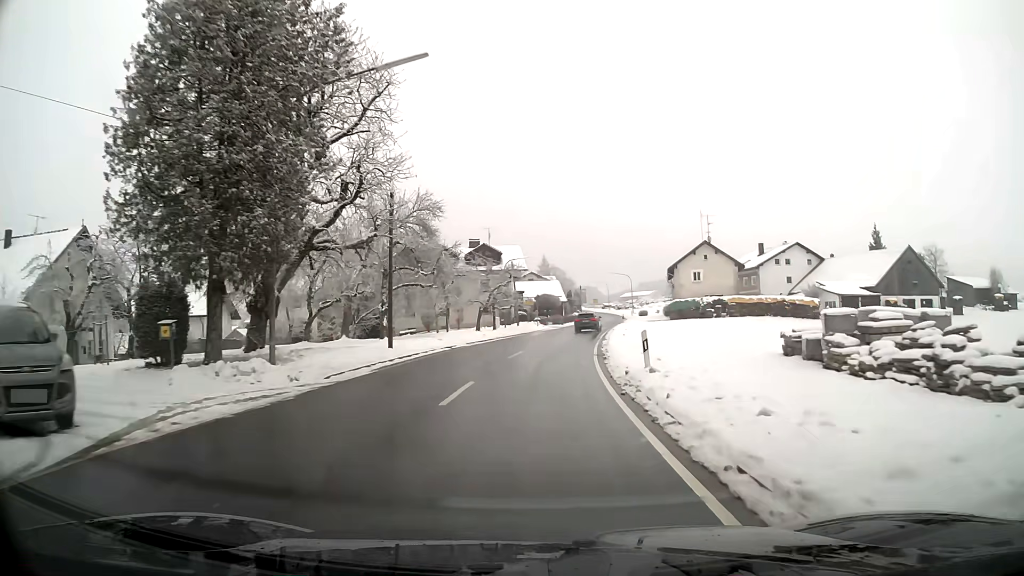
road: secondary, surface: asphalt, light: Day
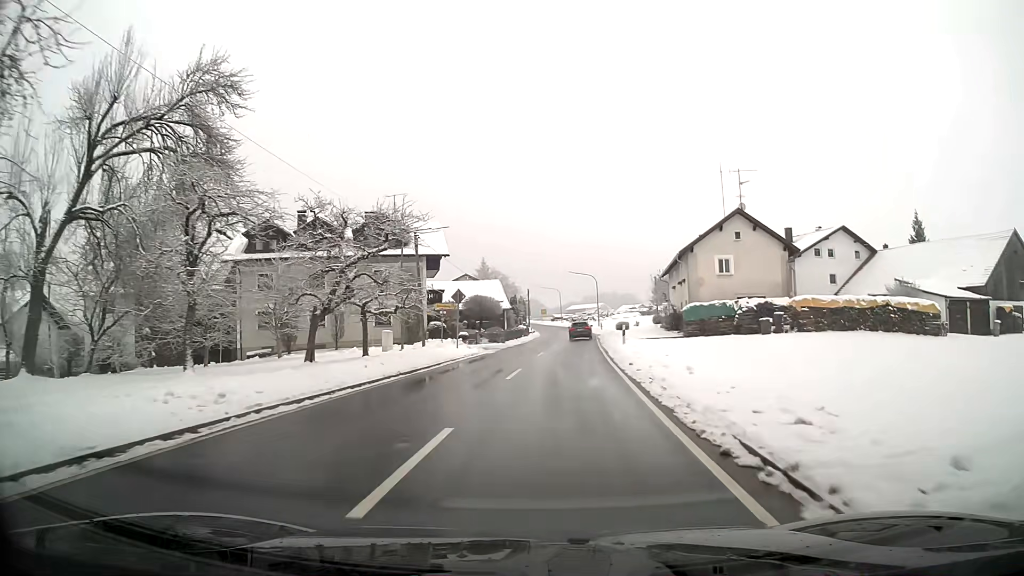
(+1.1, +30.0) m; +5°
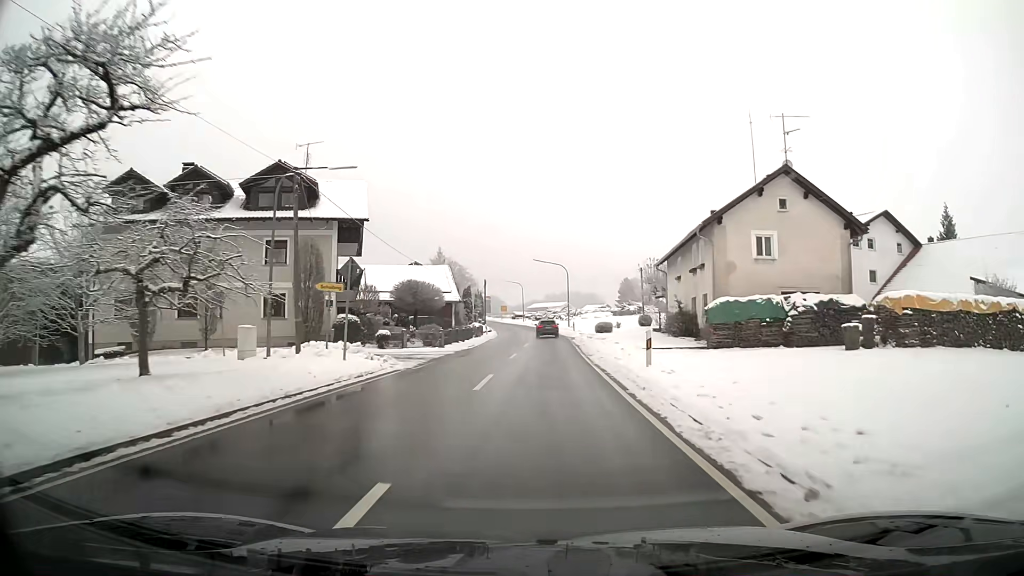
(+0.4, +15.1) m; +3°
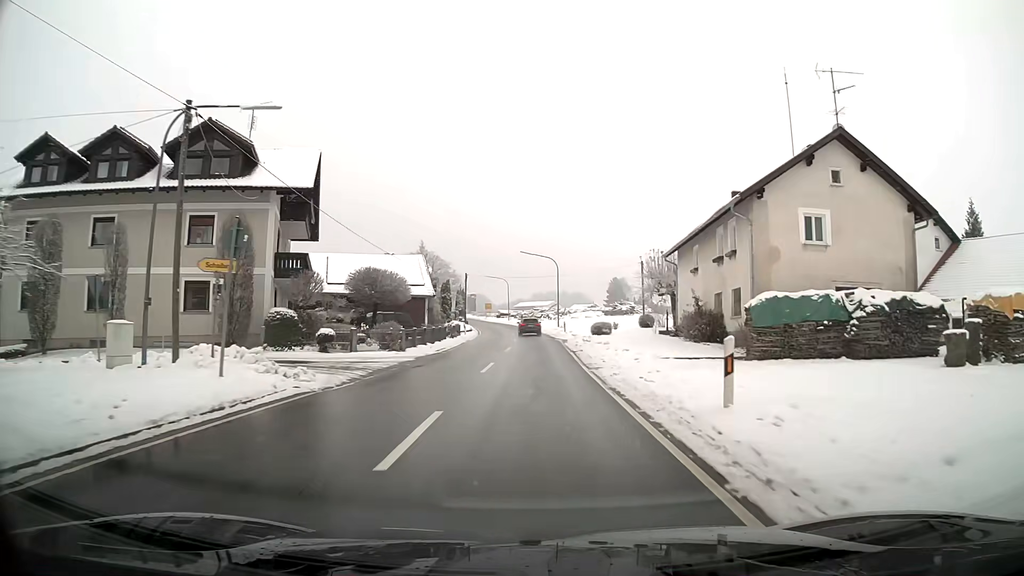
(+0.1, +7.6) m; +1°
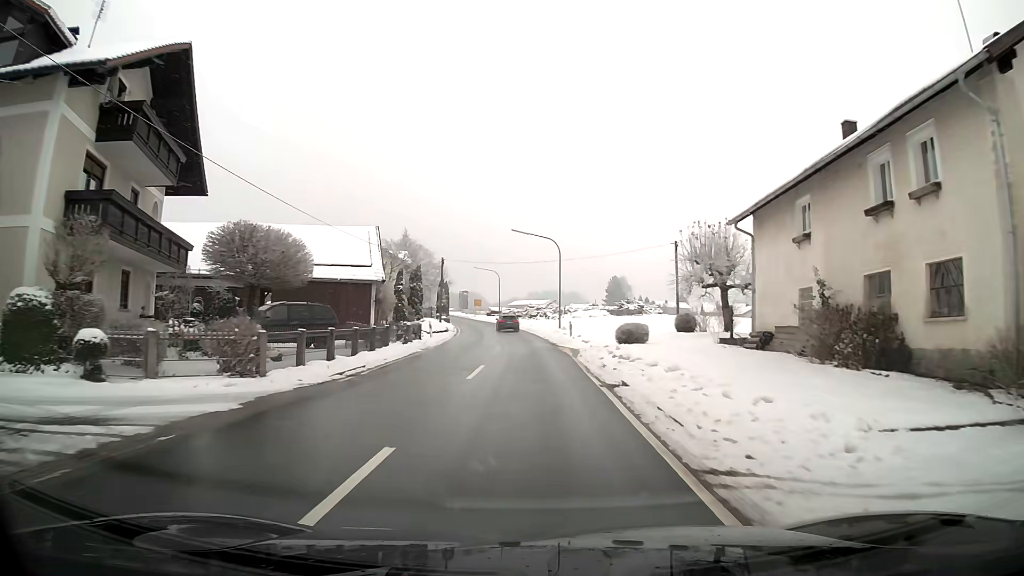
(+0.1, +15.1) m; 0°
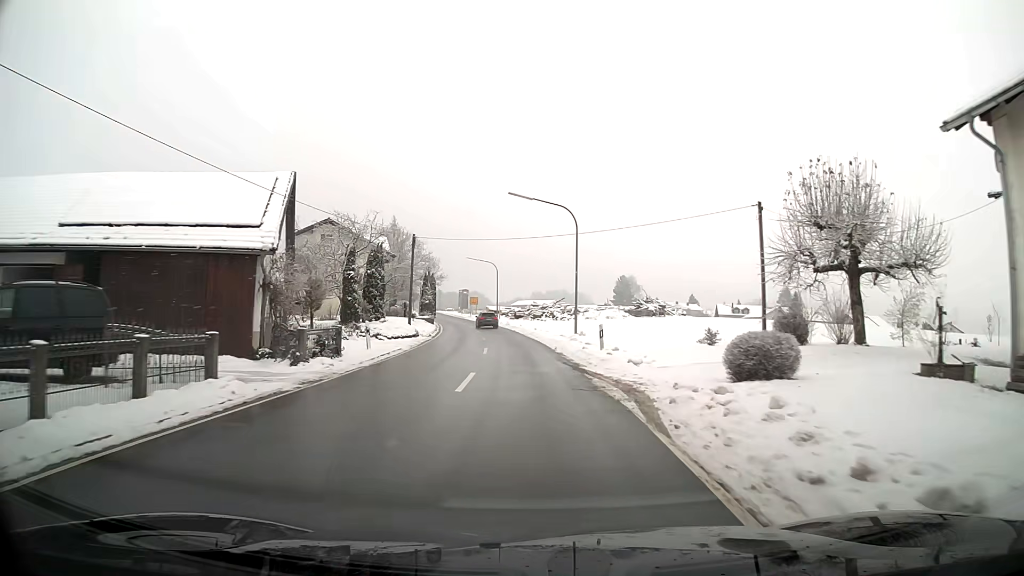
(0.0, +15.1) m; 0°
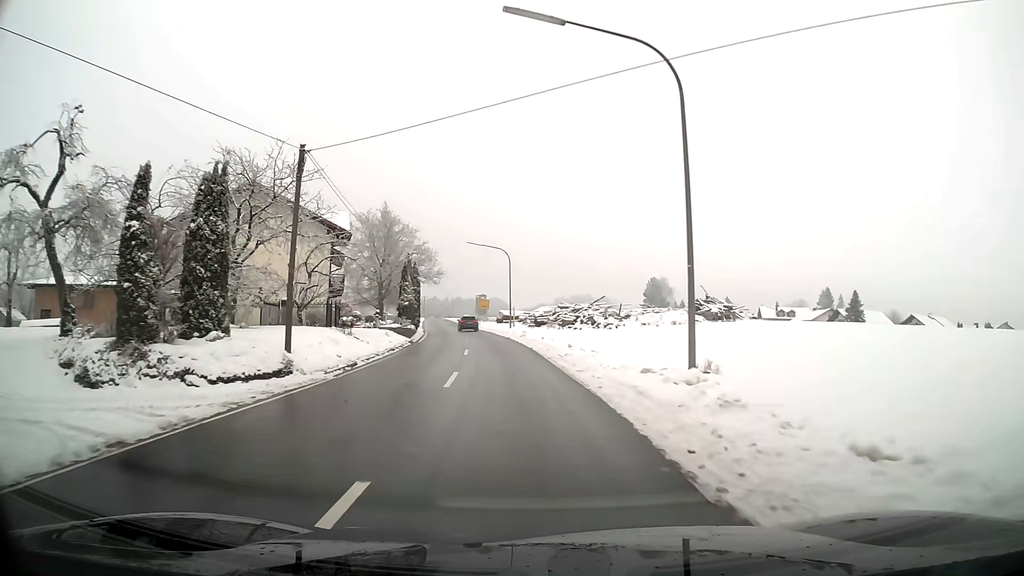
(-0.3, +22.6) m; -2°
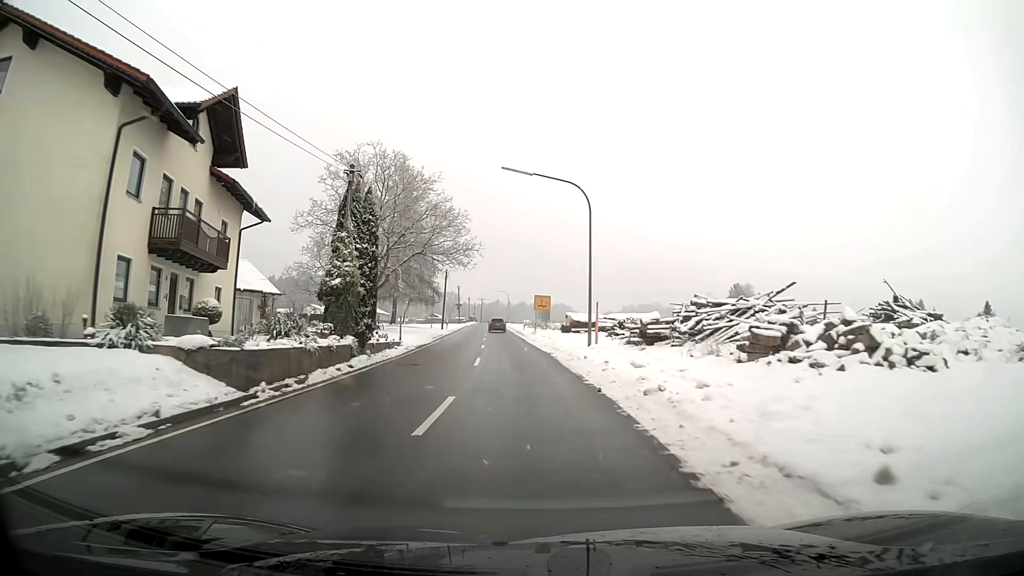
(-1.5, +29.8) m; -6°
